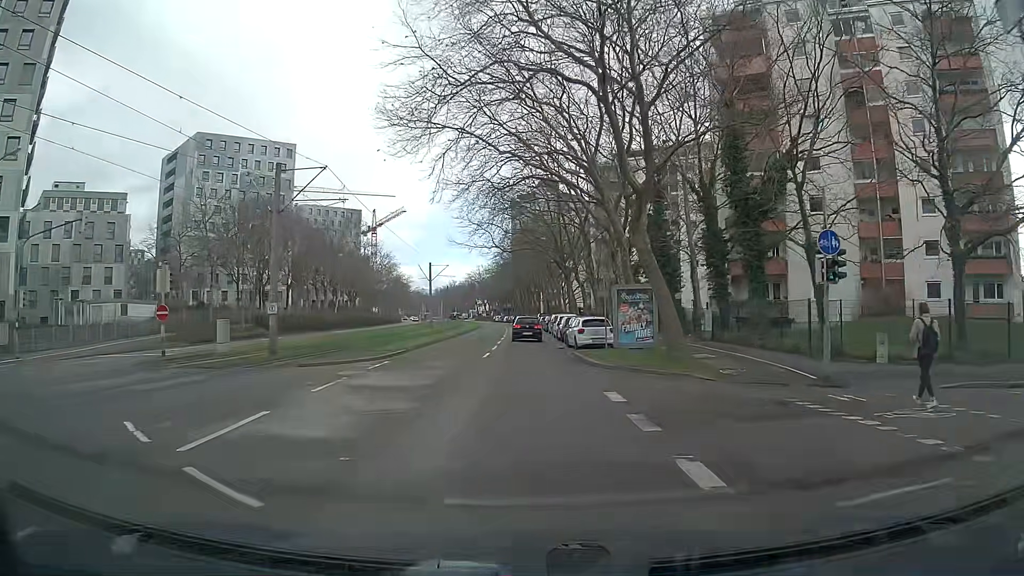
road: tertiary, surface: asphalt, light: Day
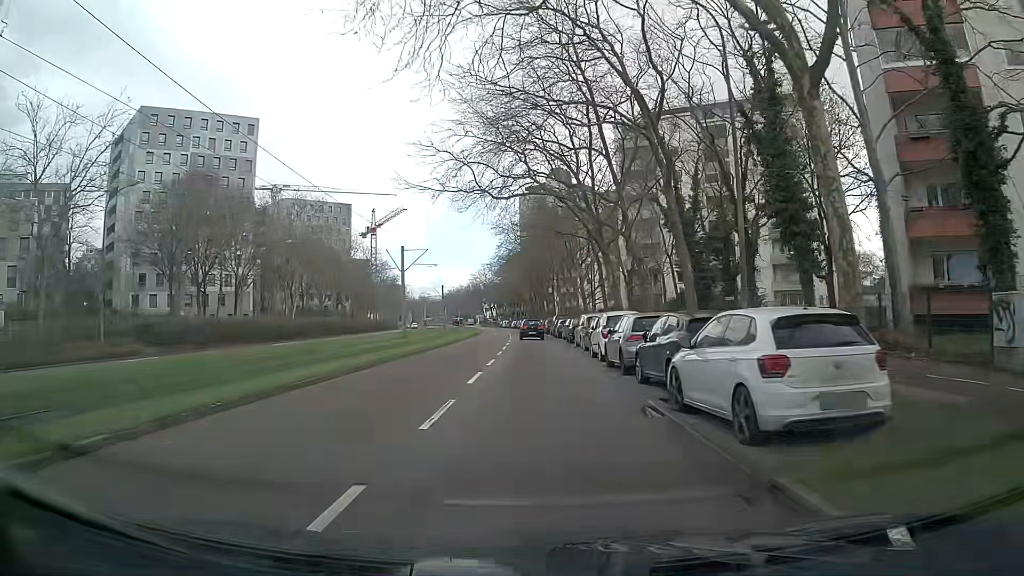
(0.0, +22.1) m; -1°
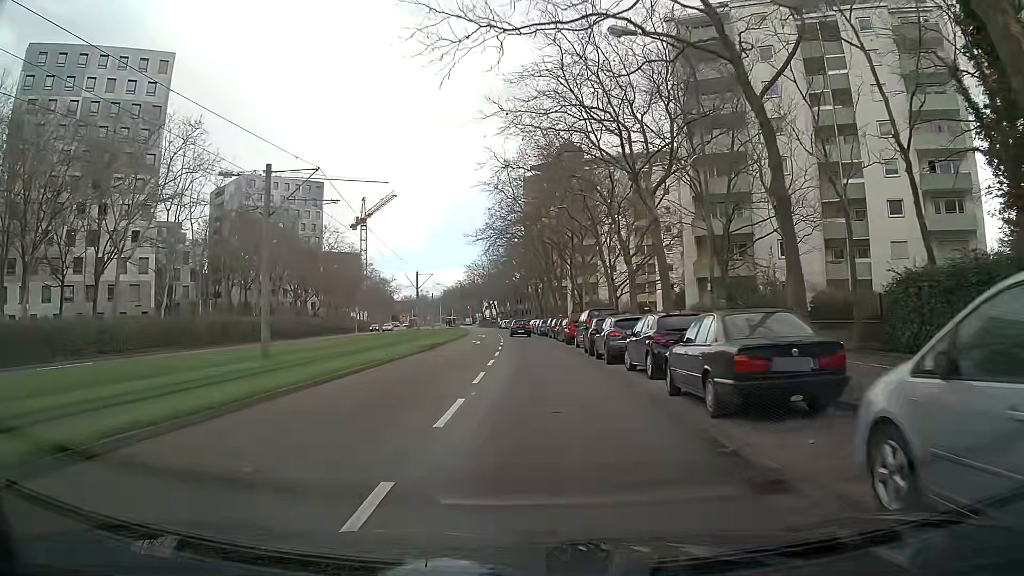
(0.0, +29.9) m; 0°
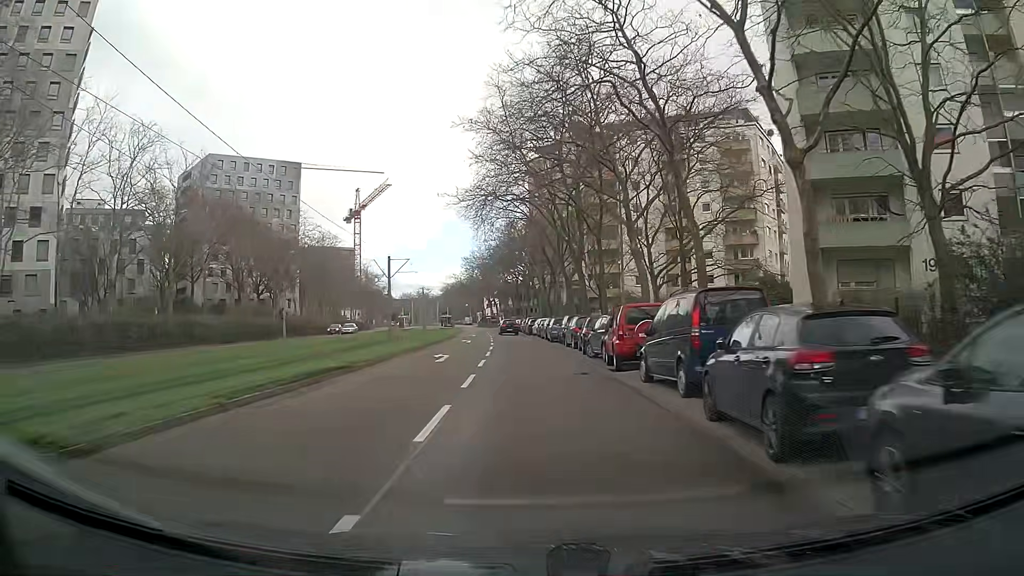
(-0.1, +19.0) m; -1°
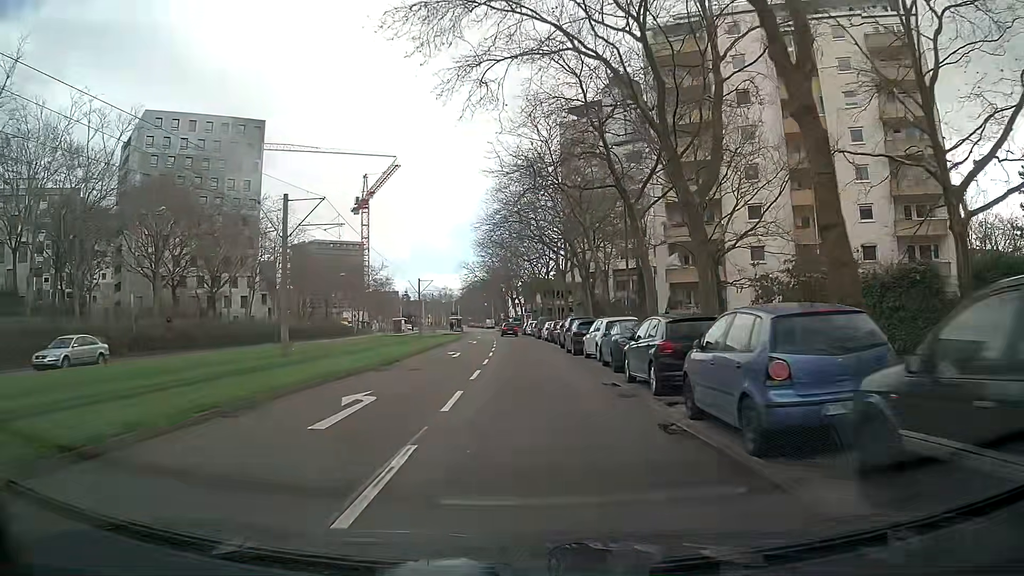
(-0.3, +33.3) m; -3°
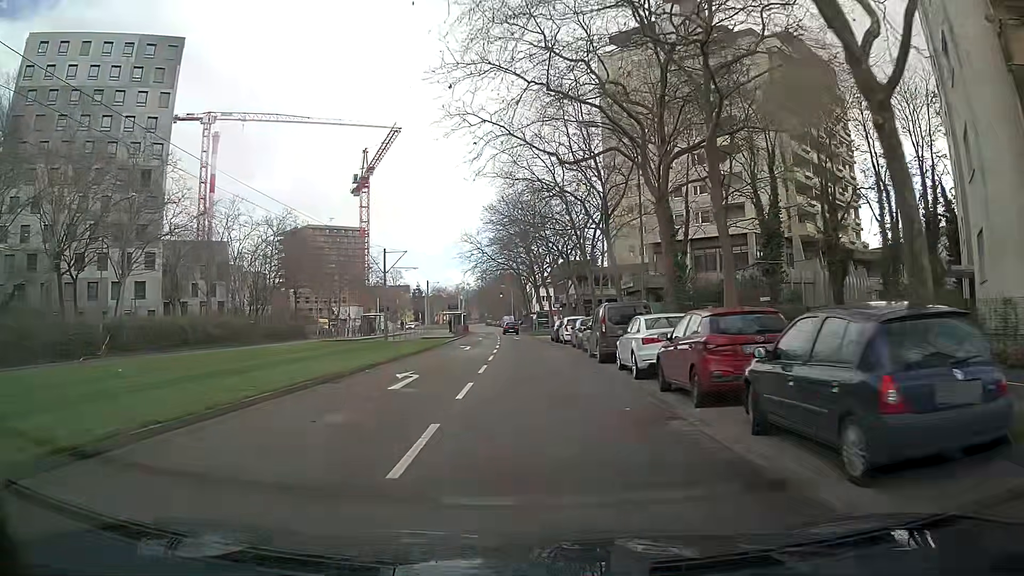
(-0.8, +34.8) m; -3°
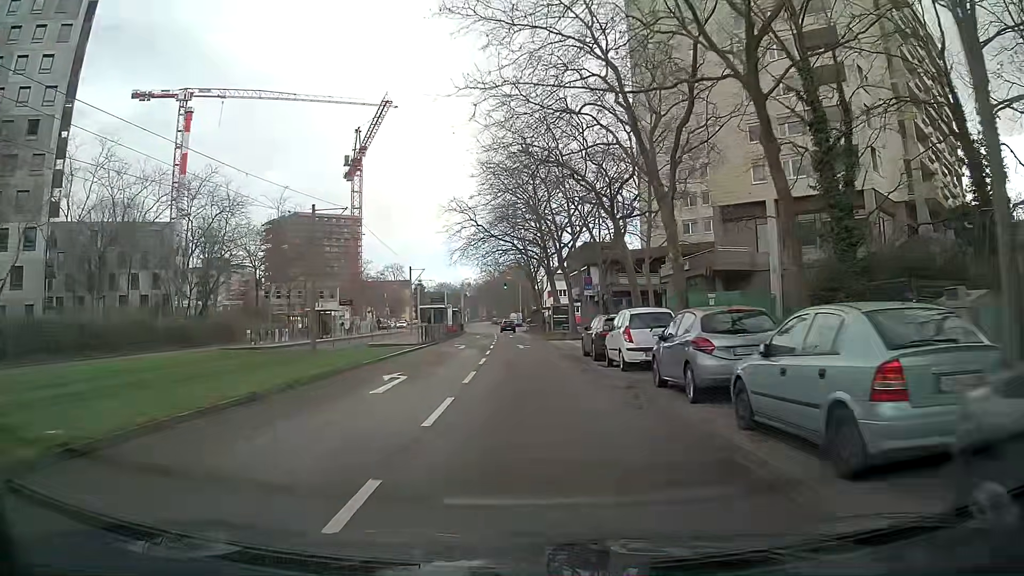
(+0.1, +21.2) m; 0°
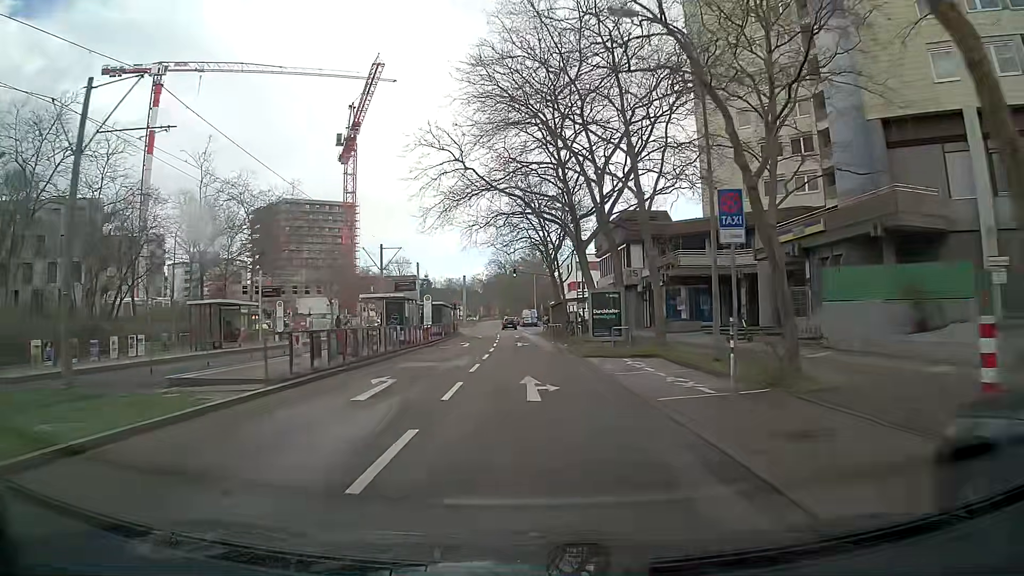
(-0.4, +21.5) m; -2°
(0, +10) (0, +20) (0, +30) (0, +40) (-1, +50) (-1, +60) (-1, +70) (-2, +80) (-2, +90) (-3, +100) m
